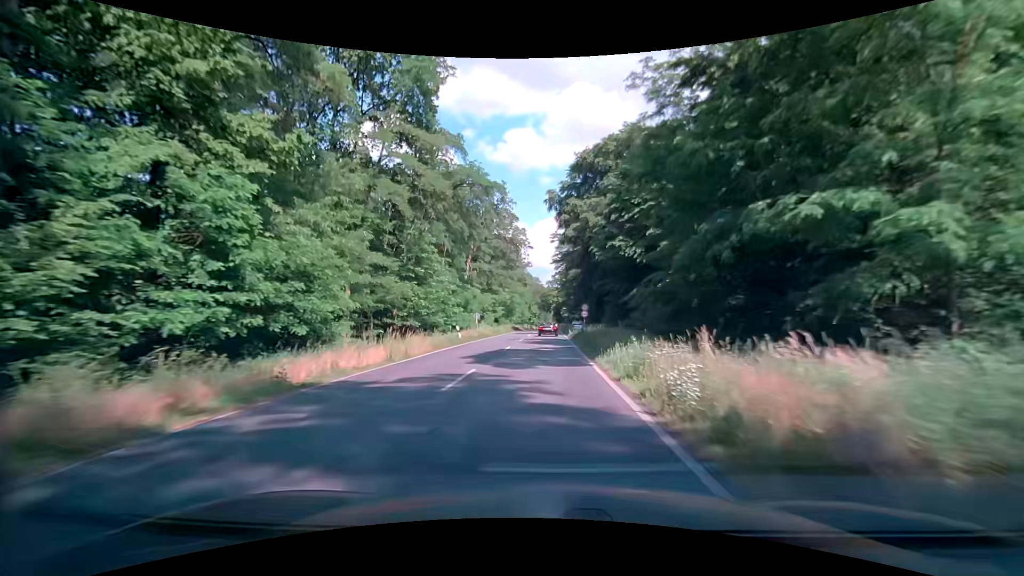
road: primary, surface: asphalt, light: Day
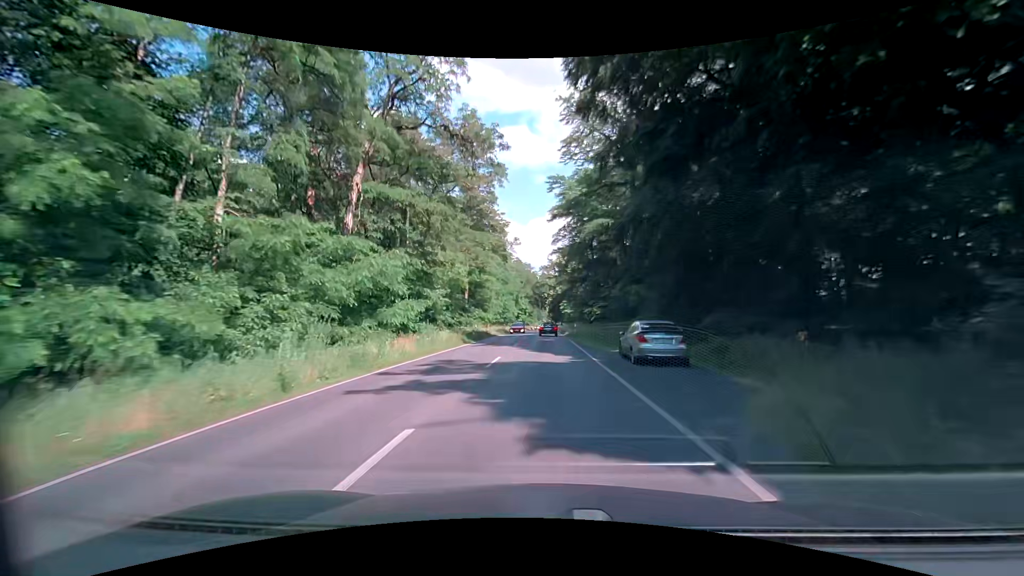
(+0.4, +44.0) m; +1°
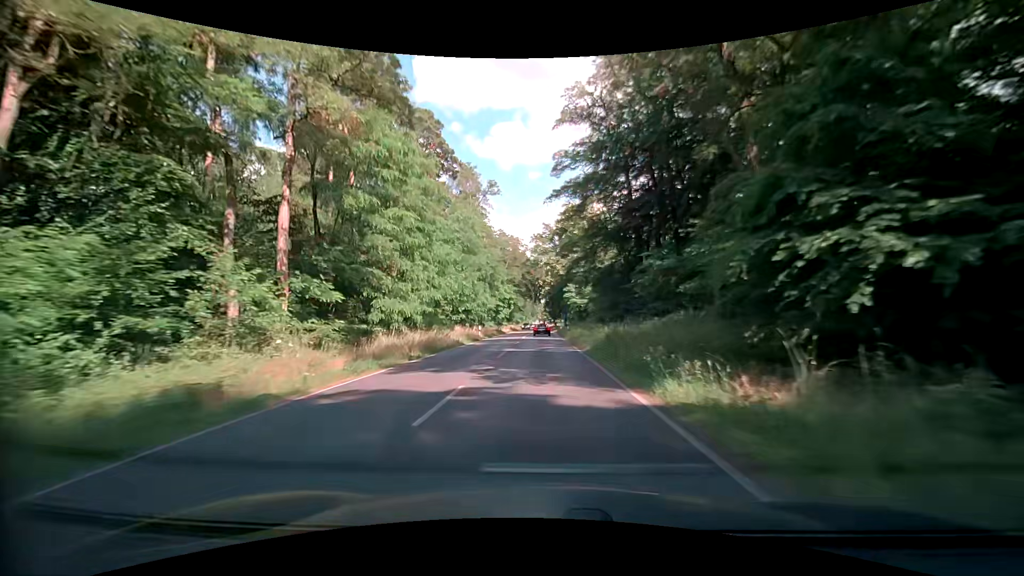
(-0.1, +44.1) m; 0°
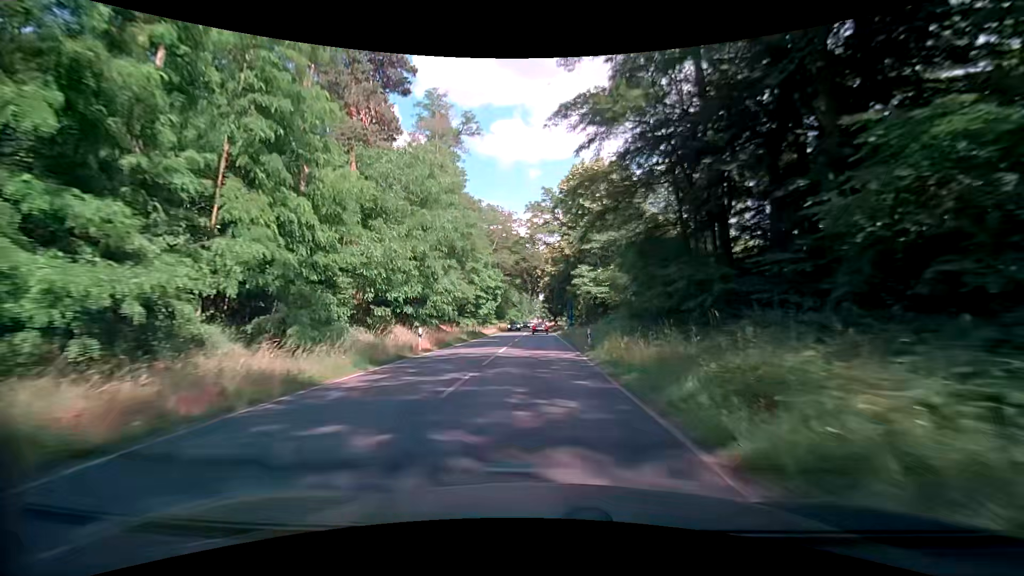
(+0.1, +22.1) m; 0°
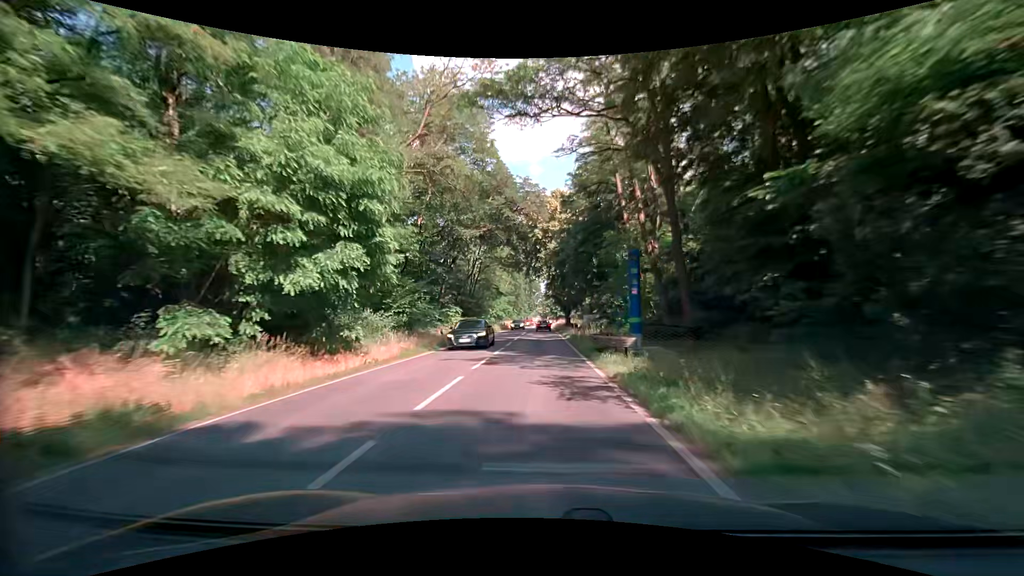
(0.0, +43.9) m; 0°
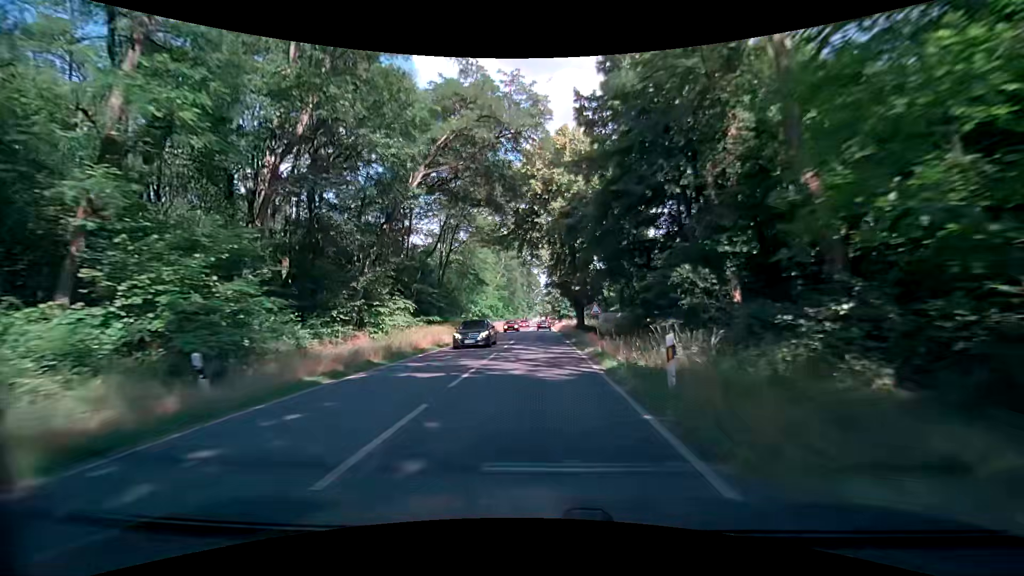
(-0.1, +21.7) m; 0°
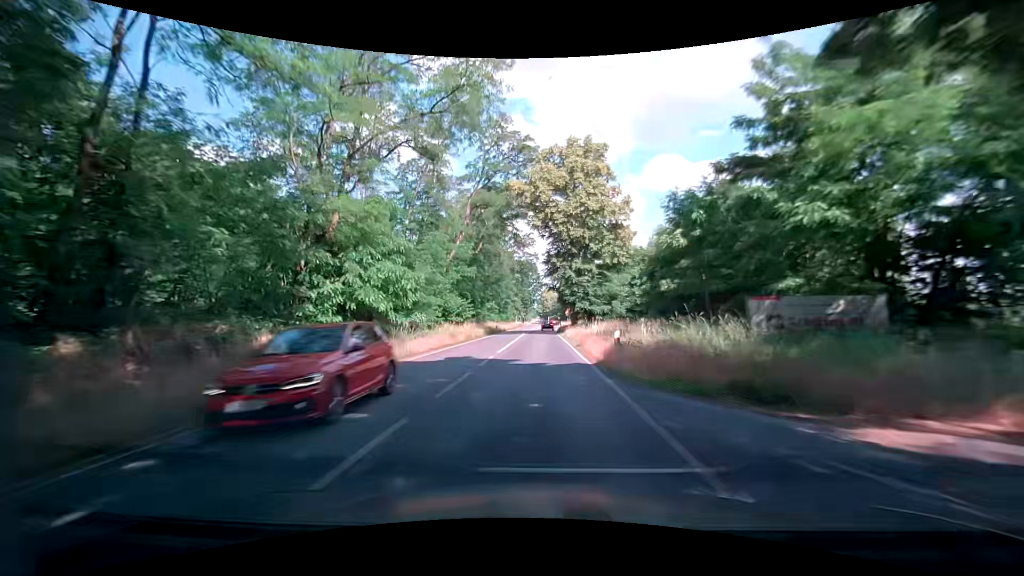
(-0.1, +43.3) m; 0°
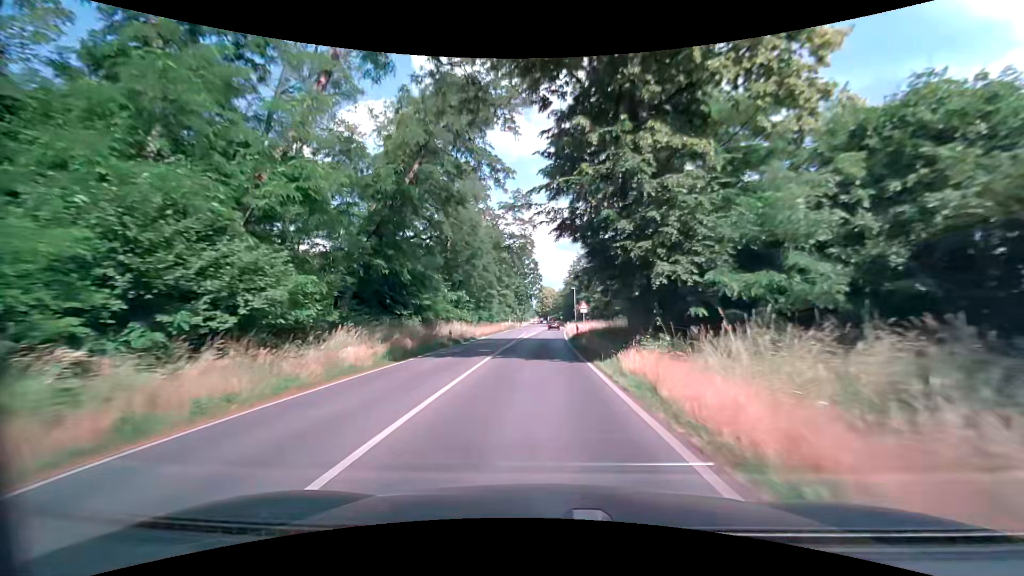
(+0.1, +32.4) m; 0°
(0, +10) (0, +20) (0, +30) (0, +40) (+1, +50) (+1, +60) (+1, +70) (+2, +80) (+2, +90) (+2, +100) m
